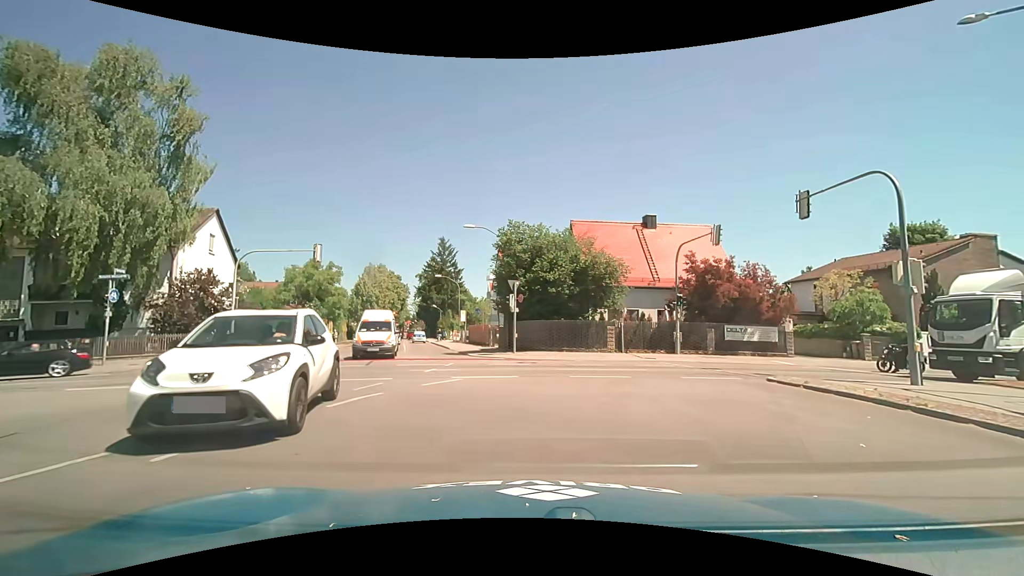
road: tertiary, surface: asphalt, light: Day
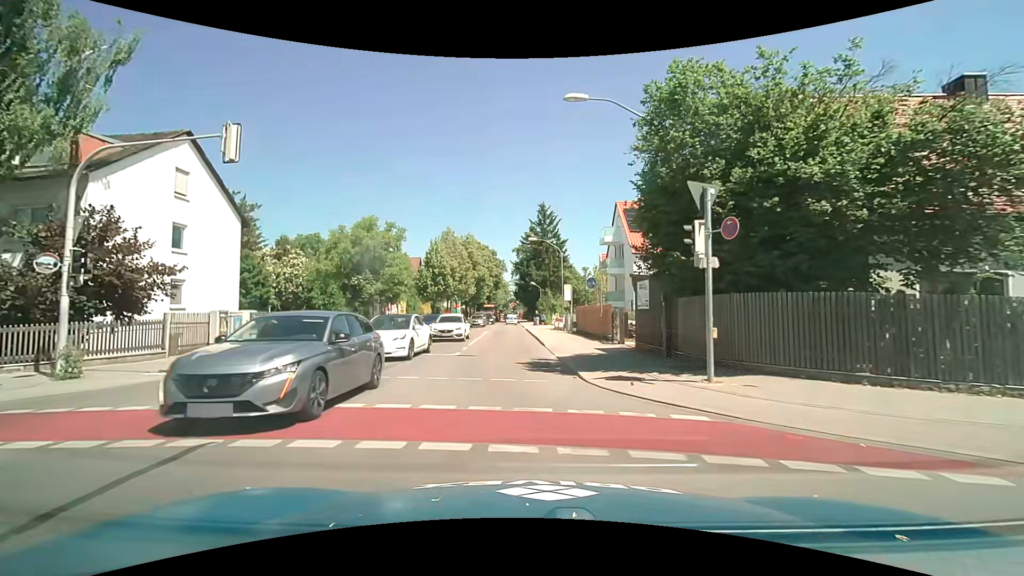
(-1.6, +17.0) m; -12°
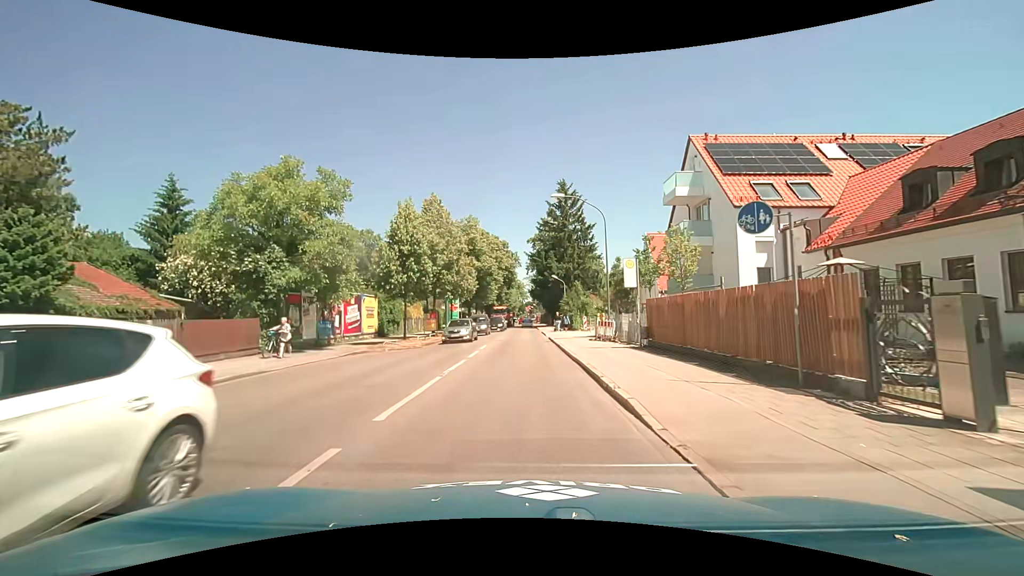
(-0.5, +16.7) m; -2°
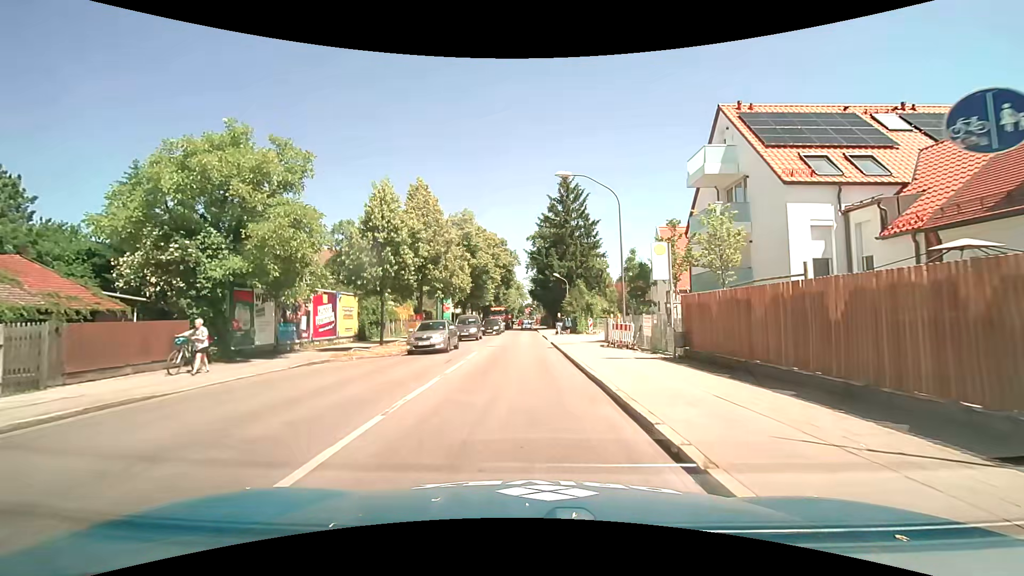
(0.0, +4.5) m; 0°
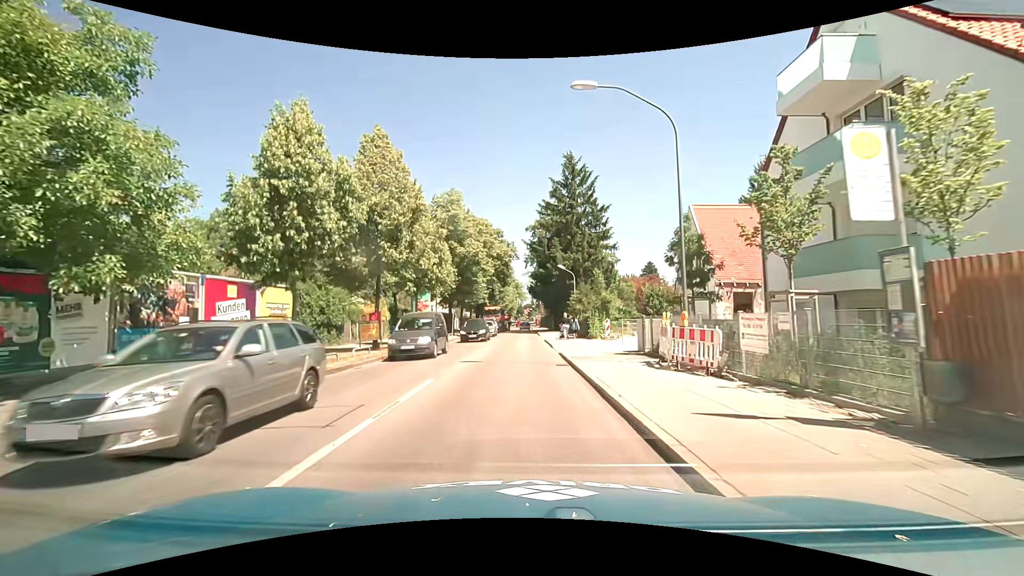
(0.0, +9.1) m; 0°
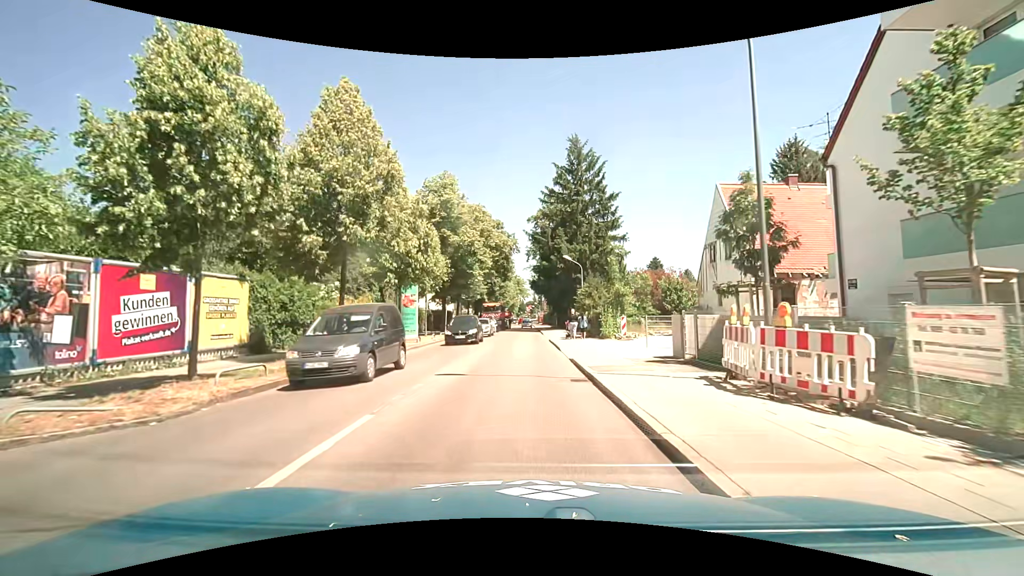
(0.0, +4.6) m; 0°
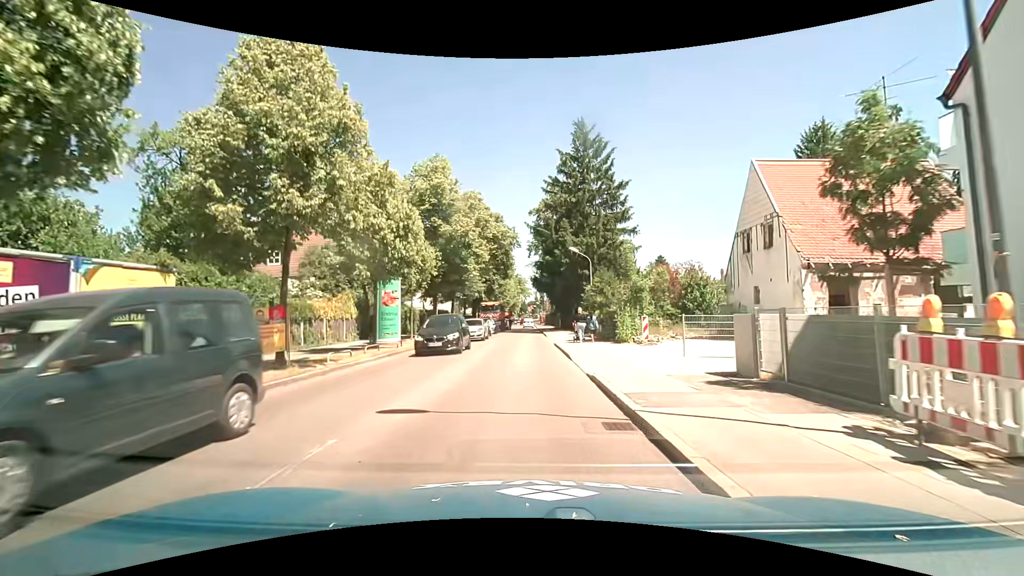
(0.0, +4.5) m; -1°
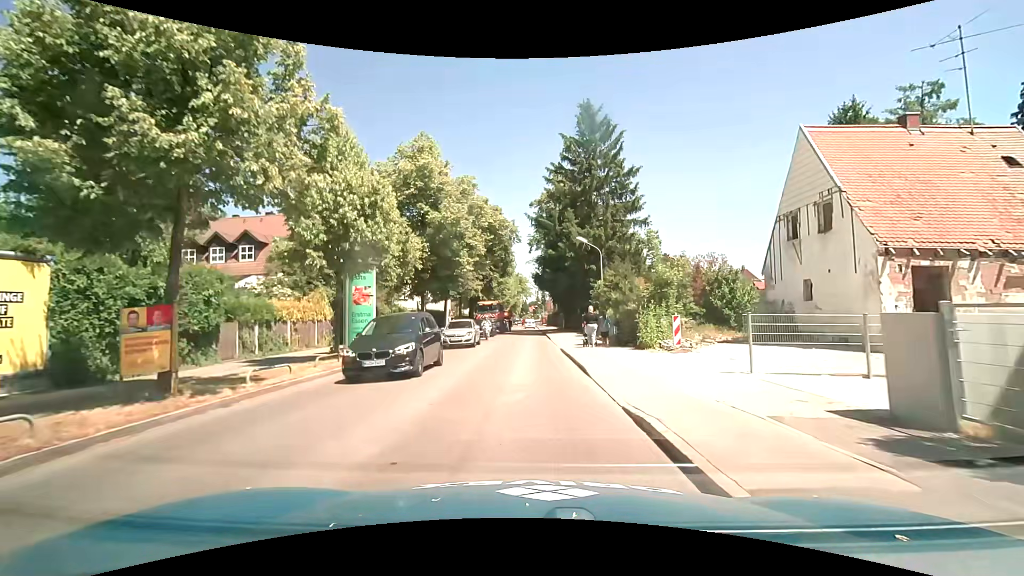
(0.0, +4.5) m; 0°
